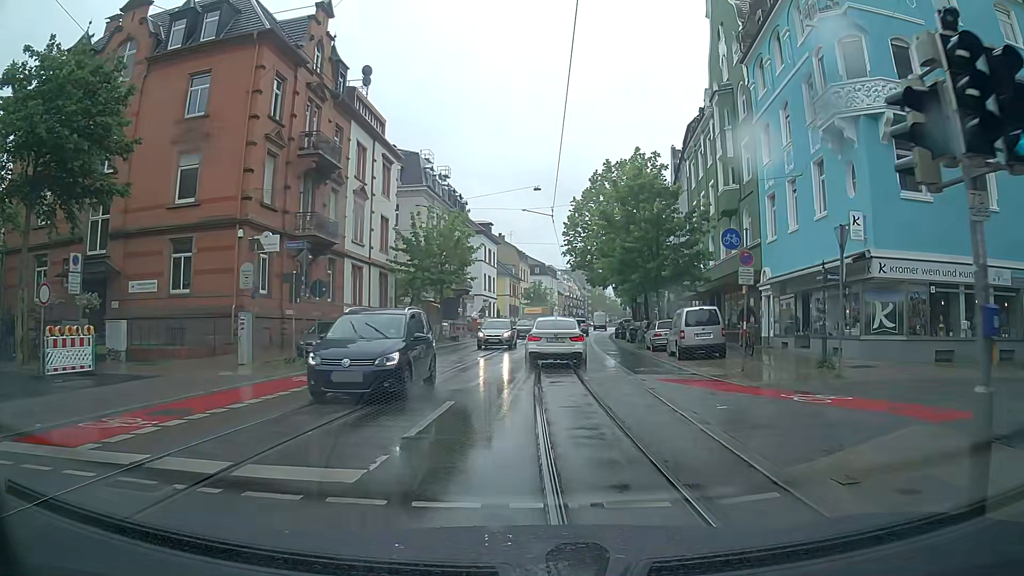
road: primary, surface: asphalt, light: Day
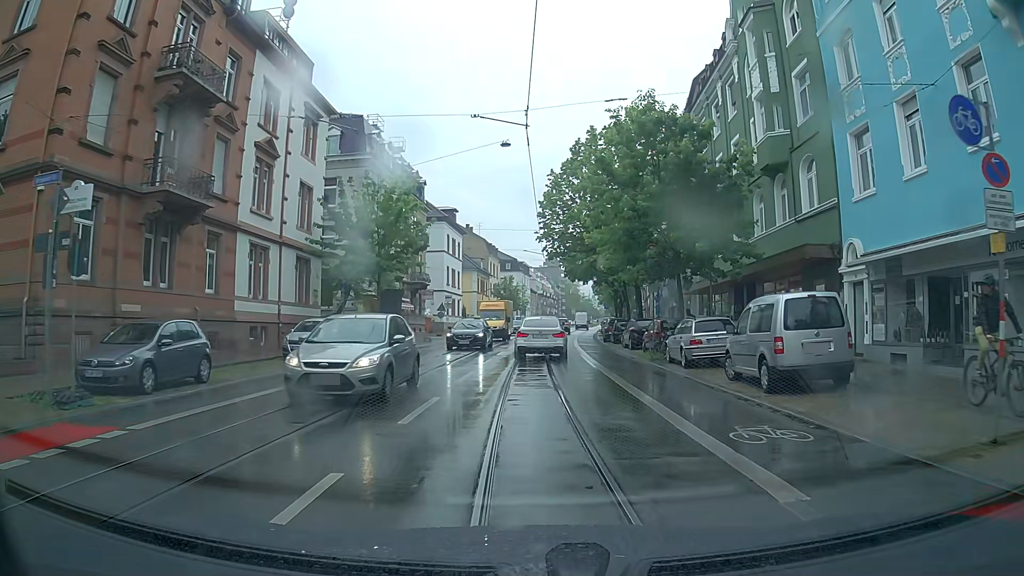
(+0.2, +11.7) m; +3°
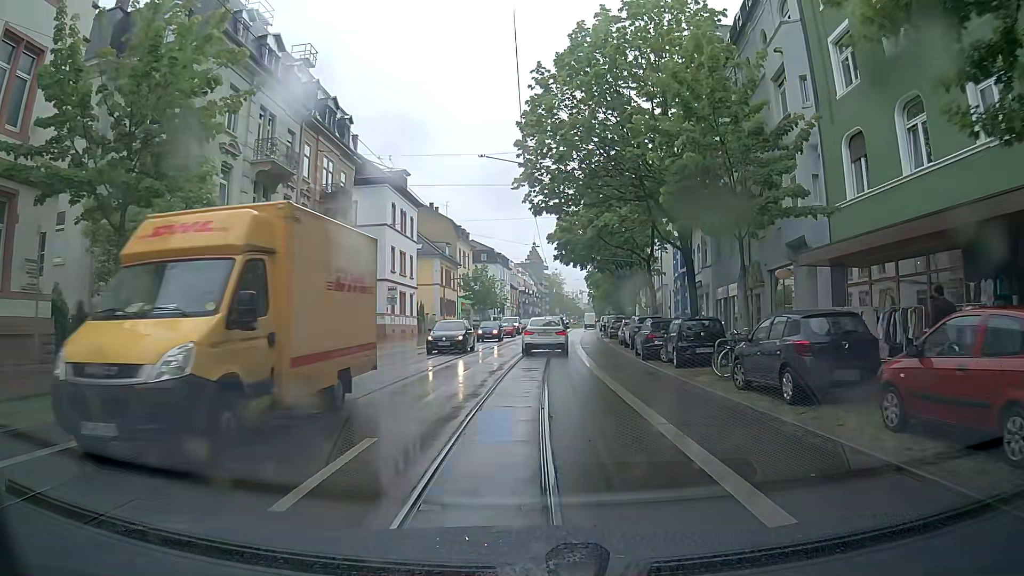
(+0.2, +22.5) m; 0°
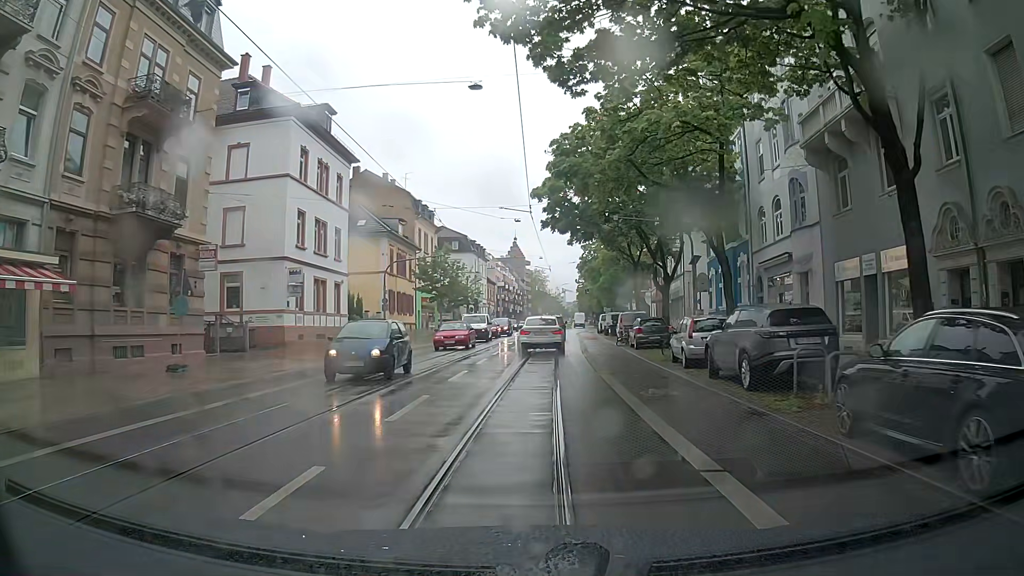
(+0.5, +19.8) m; +2°
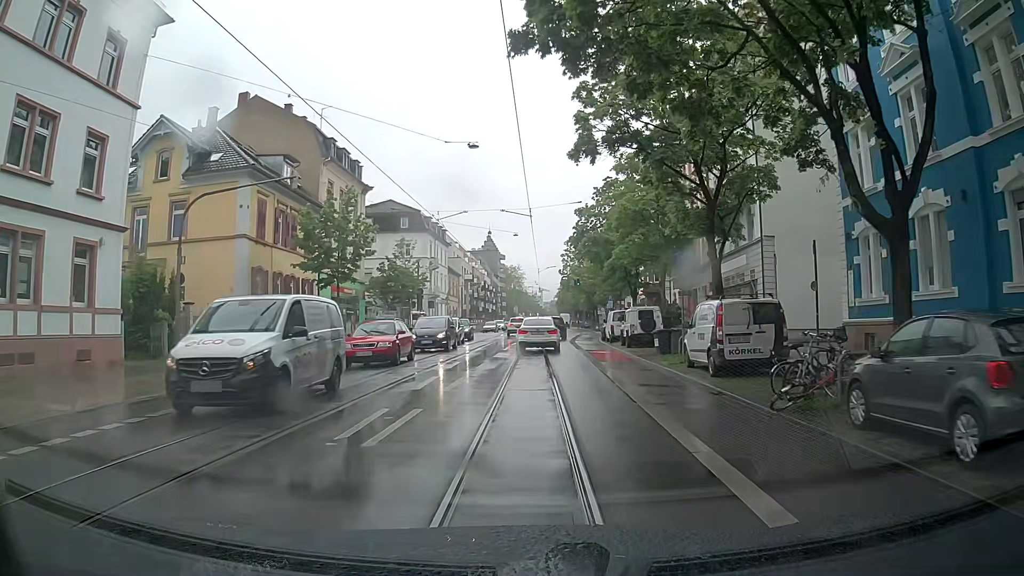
(+0.5, +25.8) m; +3°
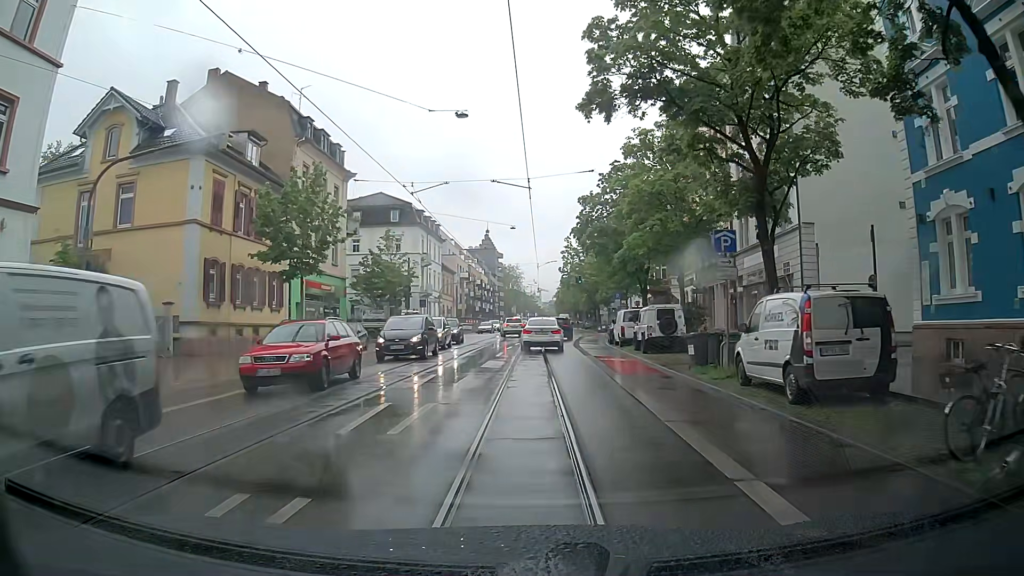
(-0.1, +5.3) m; 0°
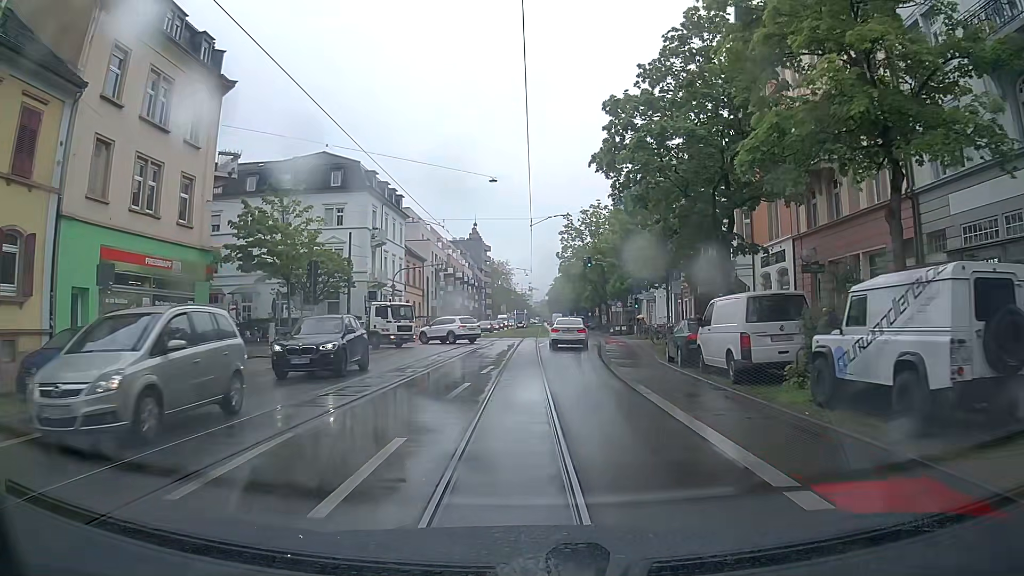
(-0.1, +21.4) m; +1°
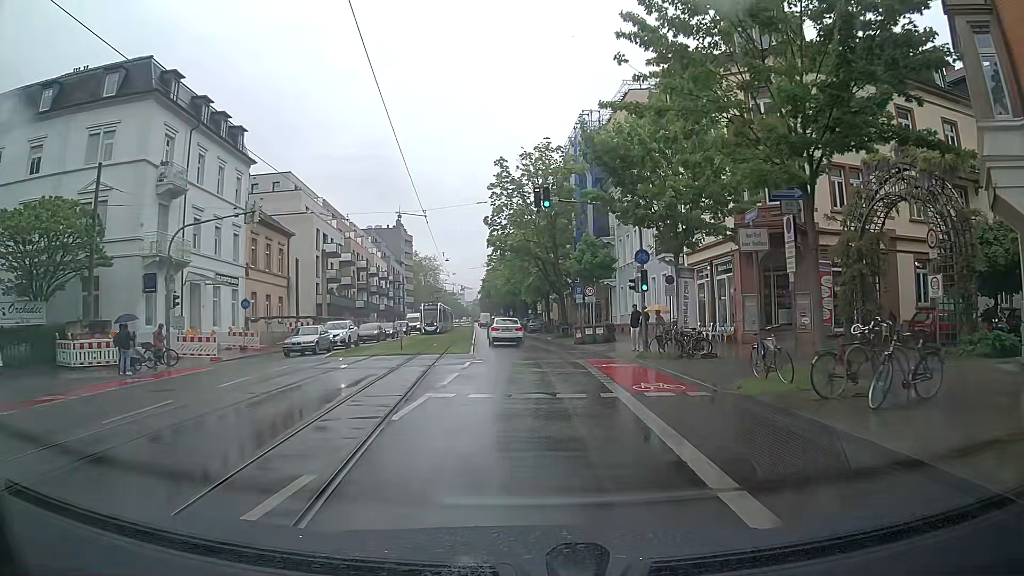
(+0.8, +27.1) m; +4°
(0, +10) (0, +20) (0, +30) (-1, +40) (-2, +50) (-2, +60) (-3, +70) (-4, +80) (-4, +90) (-5, +100) m
